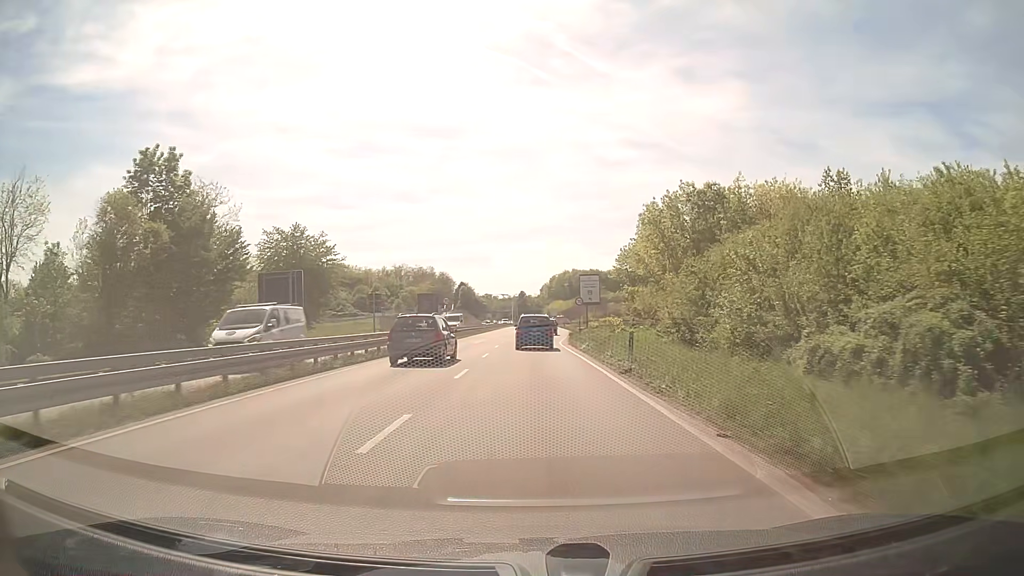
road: primary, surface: asphalt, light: Day
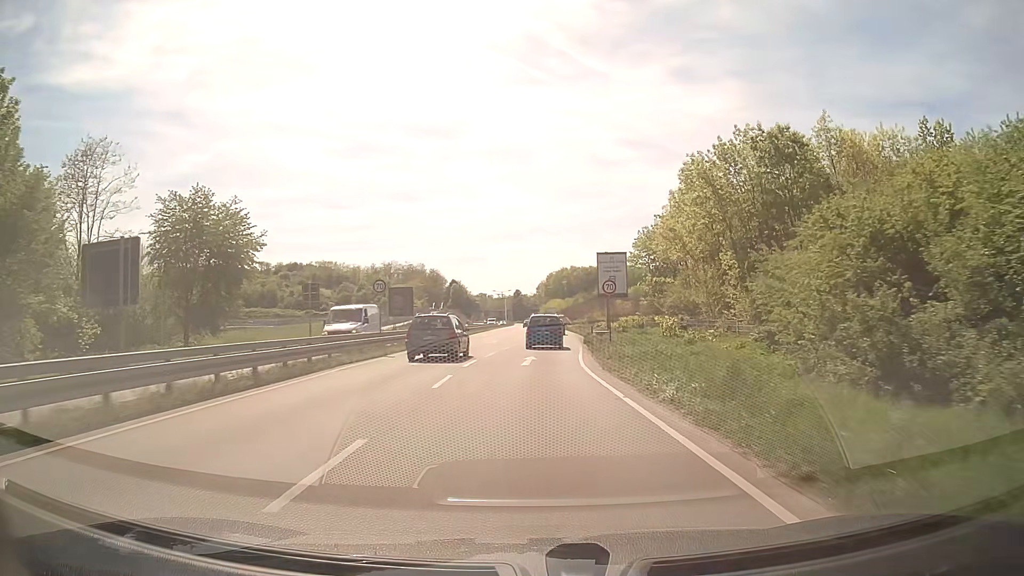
(+0.1, +20.3) m; 0°
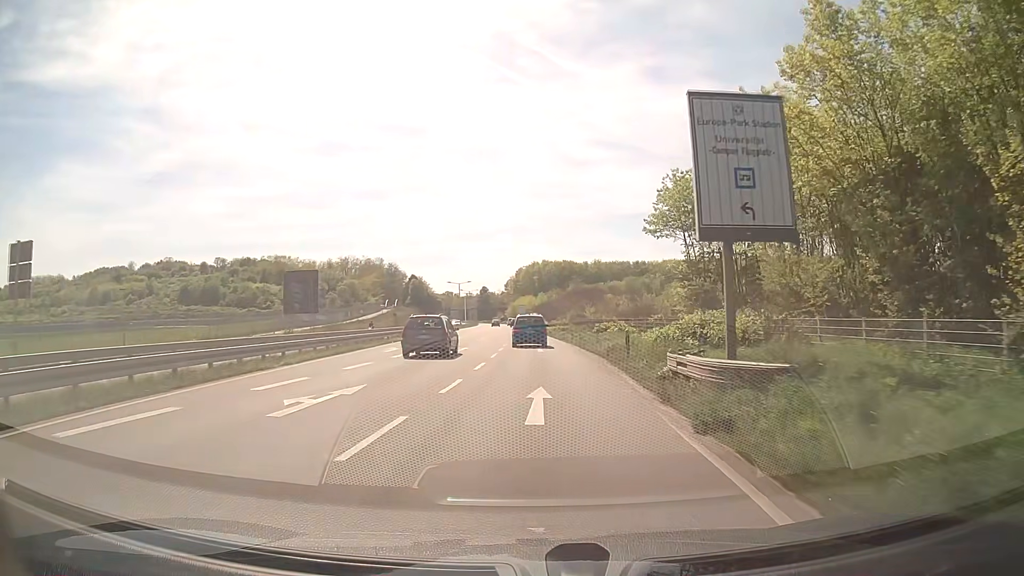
(+0.7, +31.2) m; +3°
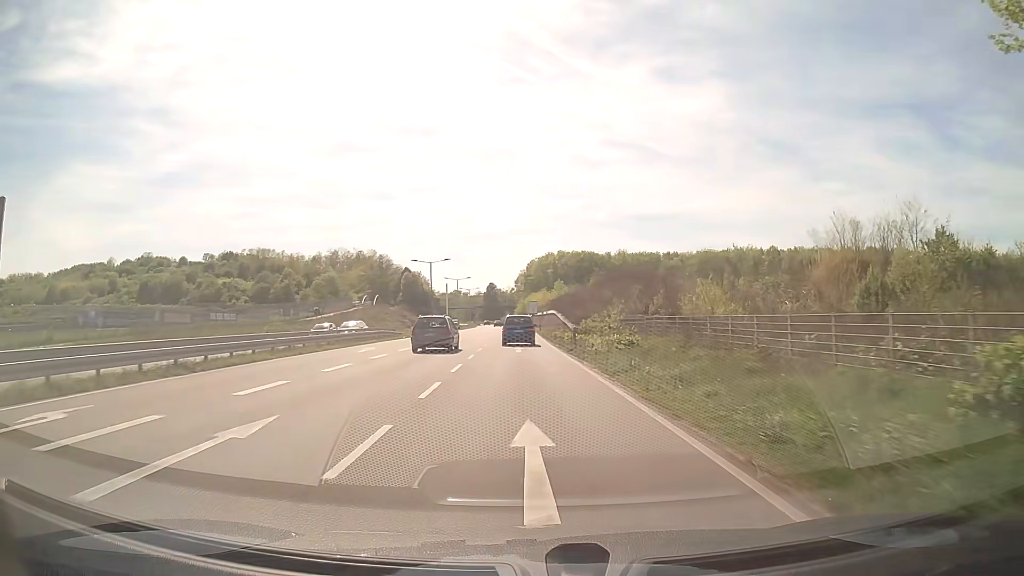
(0.0, +43.0) m; -1°
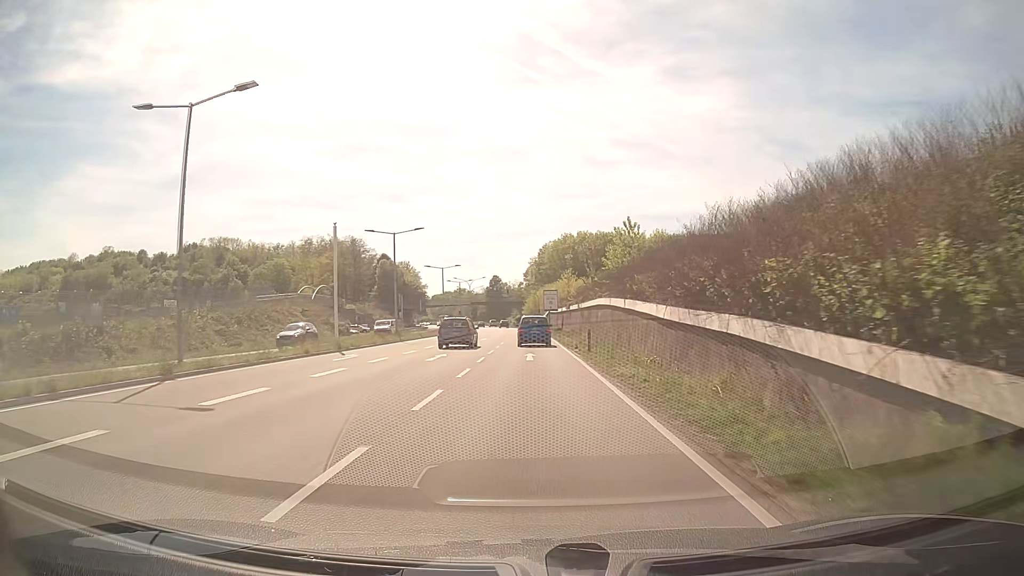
(-0.9, +55.7) m; -1°
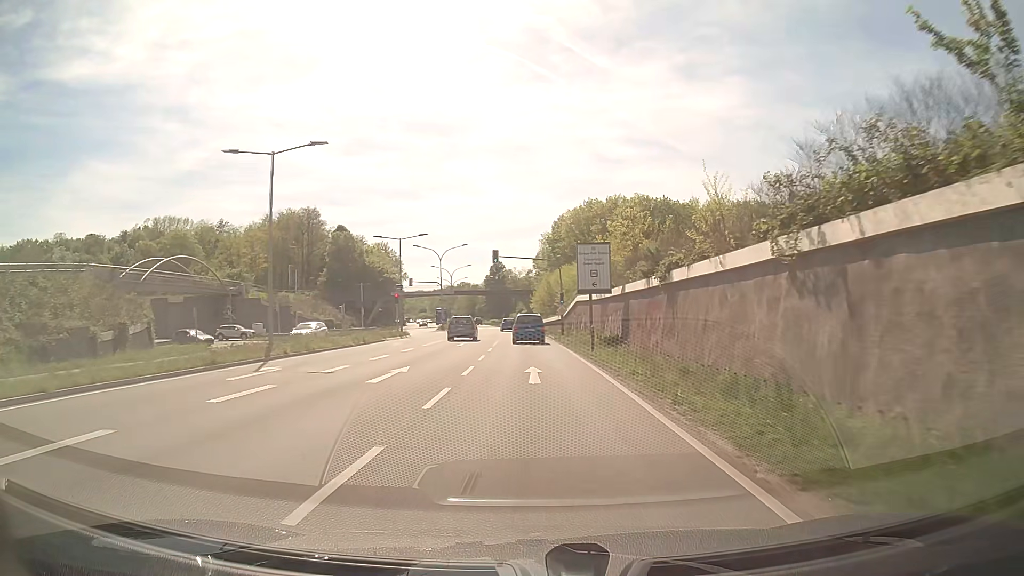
(-0.3, +54.1) m; -1°
(0, +10) (0, +20) (0, +30) (0, +40) (-1, +50) (-1, +60) (-2, +70) (-3, +80) (-4, +90) (-5, +100) m
